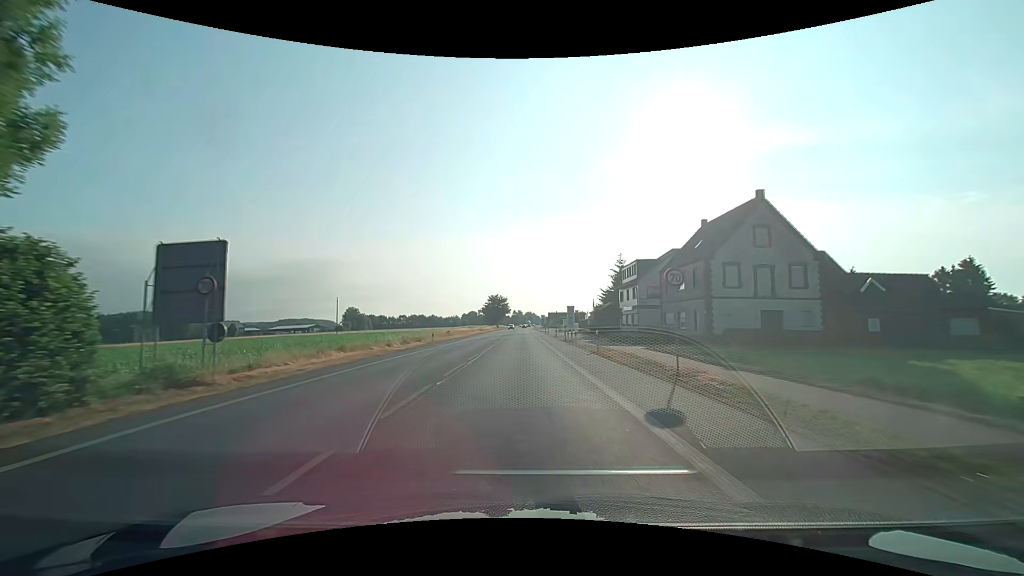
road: primary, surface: asphalt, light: Day
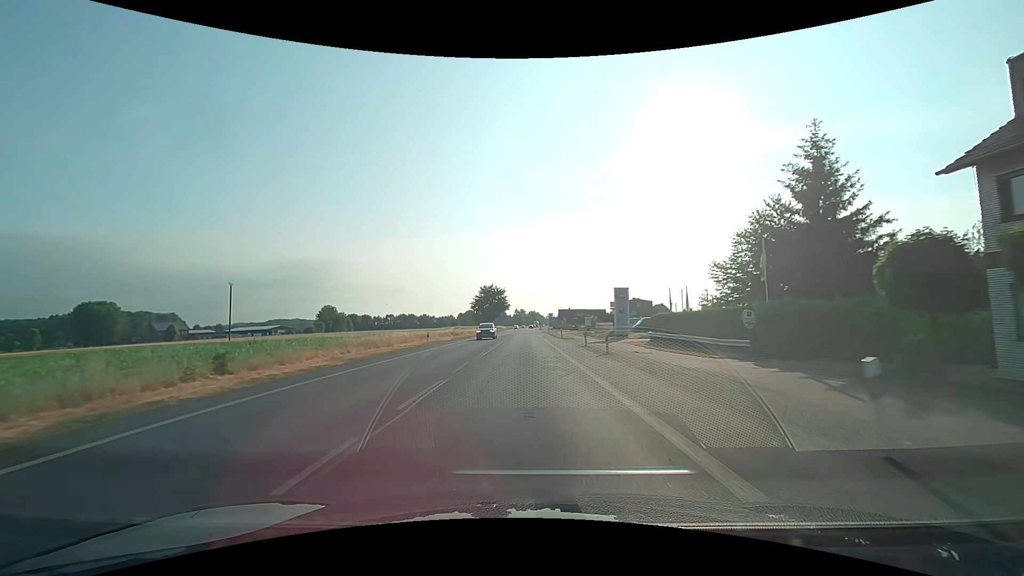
(-0.4, +53.8) m; -1°
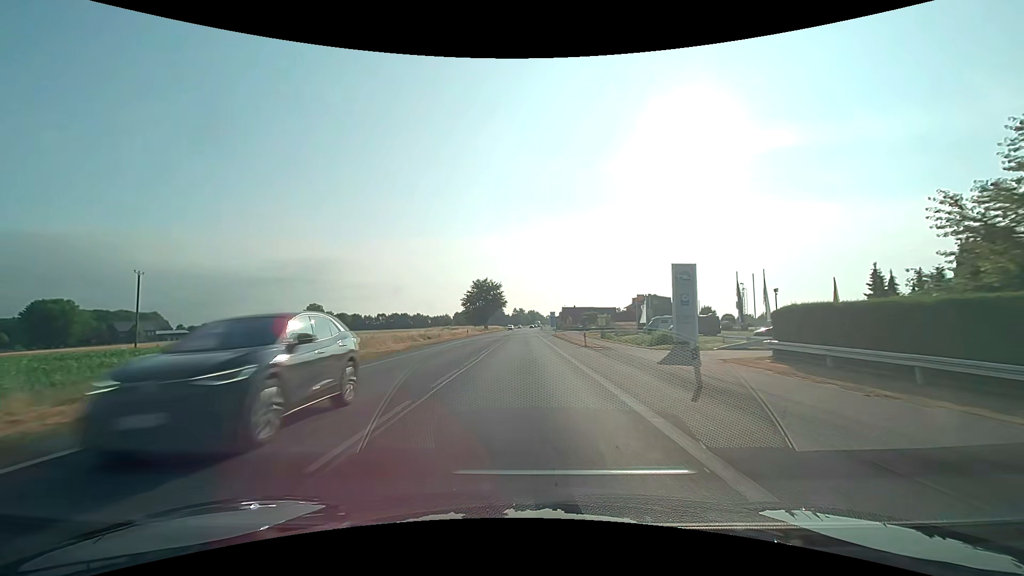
(0.0, +21.5) m; 0°
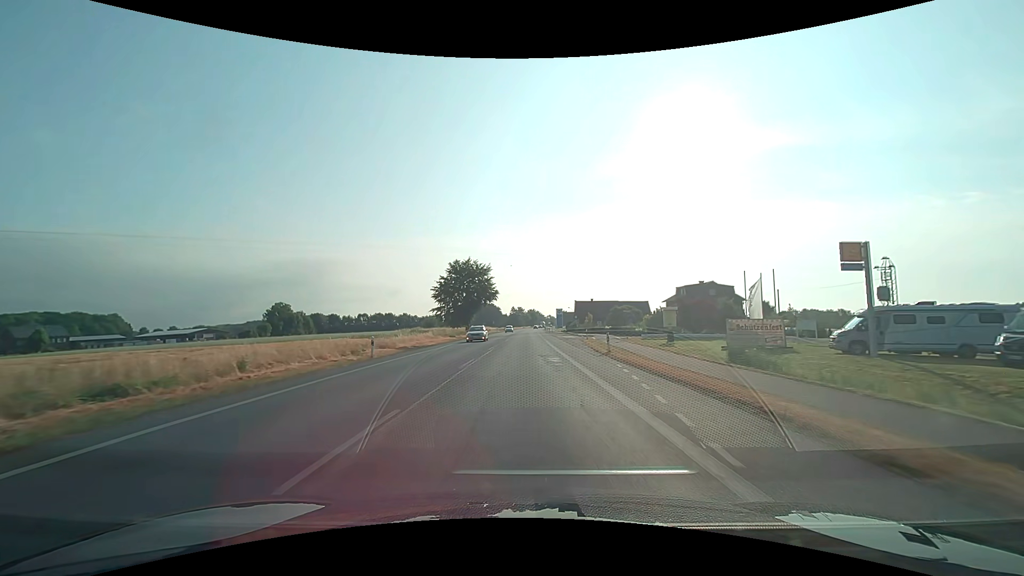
(+0.2, +42.9) m; 0°
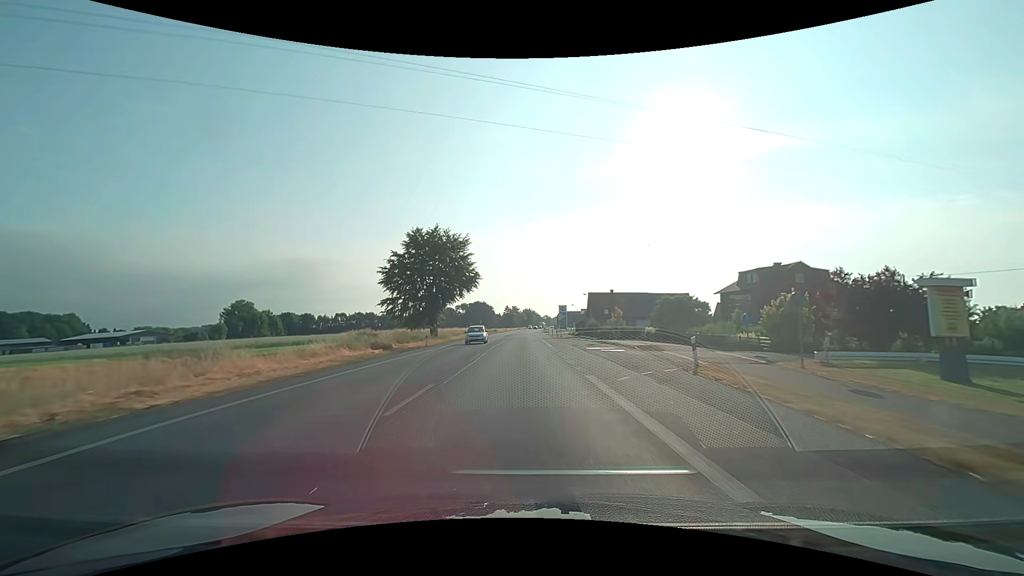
(+0.1, +32.2) m; 0°
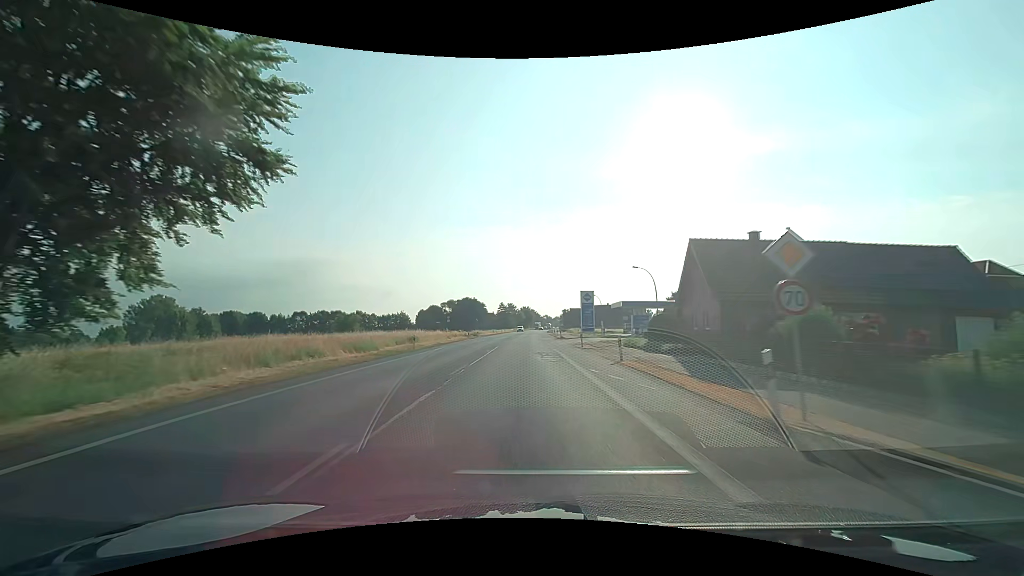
(+0.2, +53.6) m; 0°
(0, +10) (0, +20) (0, +30) (0, +40) (0, +50) (+1, +60) (+1, +70) (+1, +80) (+1, +90) (+1, +100) m
